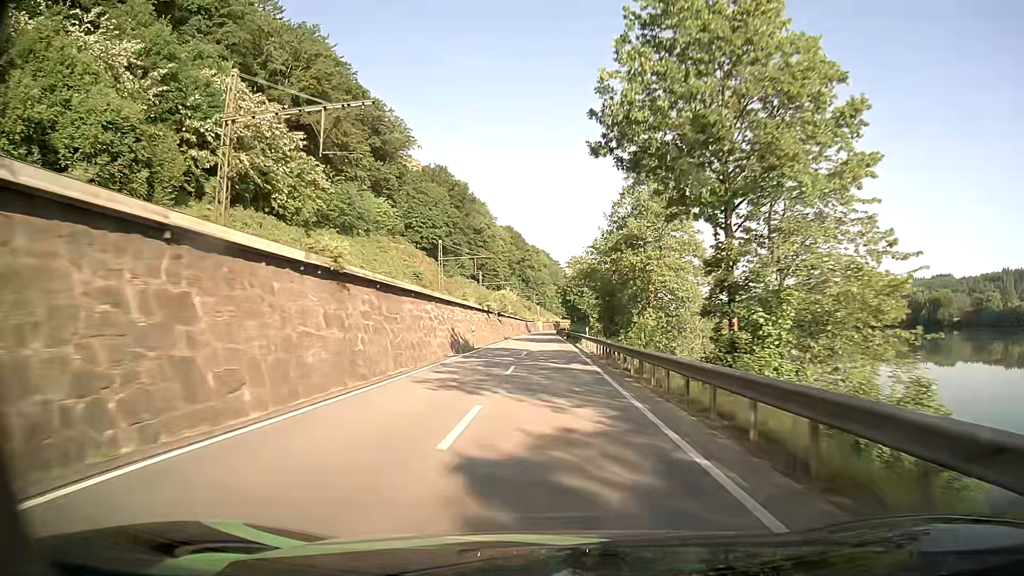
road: primary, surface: asphalt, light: Day
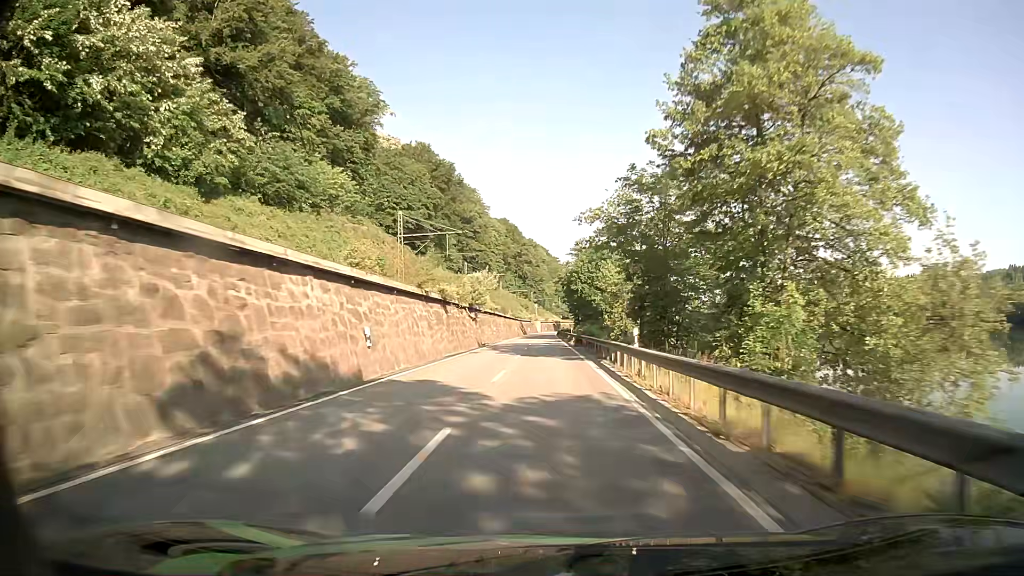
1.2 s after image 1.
(+0.1, +26.7) m; 0°
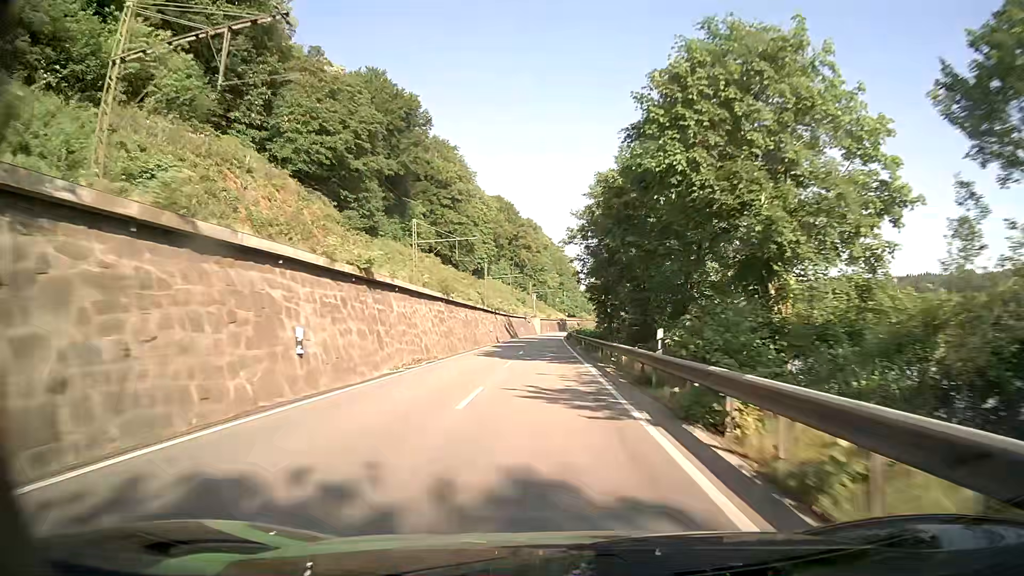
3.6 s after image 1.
(-0.2, +53.5) m; -1°
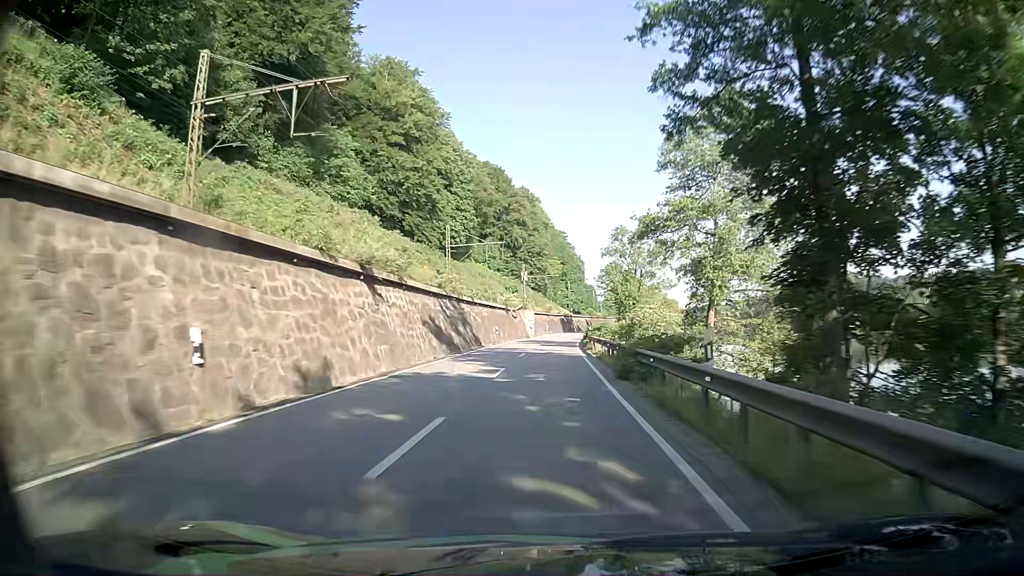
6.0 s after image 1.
(+0.2, +53.0) m; 0°
(0, +10) (0, +20) (0, +30) (0, +40) (+1, +50) (+1, +60) (+2, +70) (+2, +80) (+3, +90) (+4, +100) m
